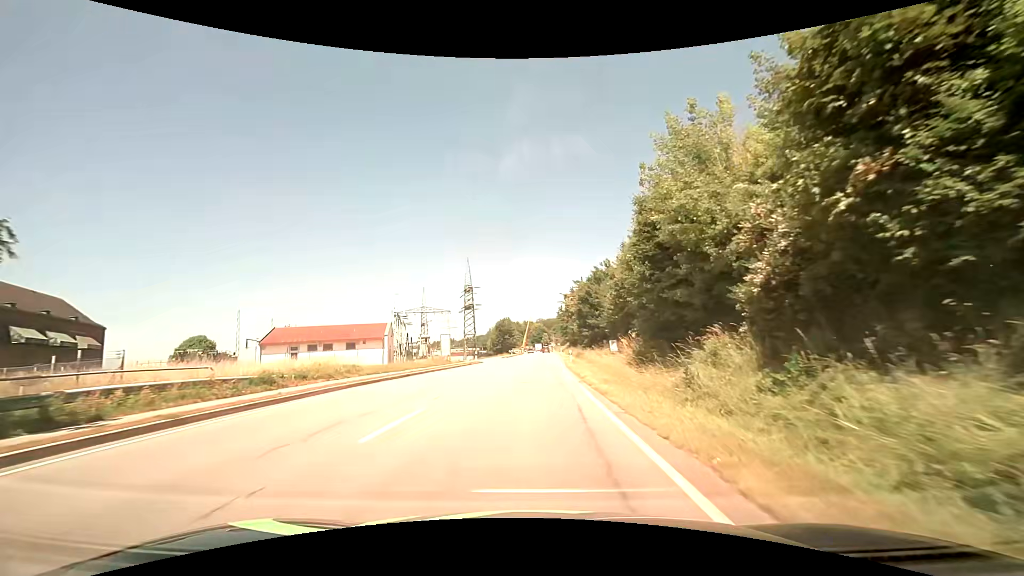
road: primary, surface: asphalt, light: Day
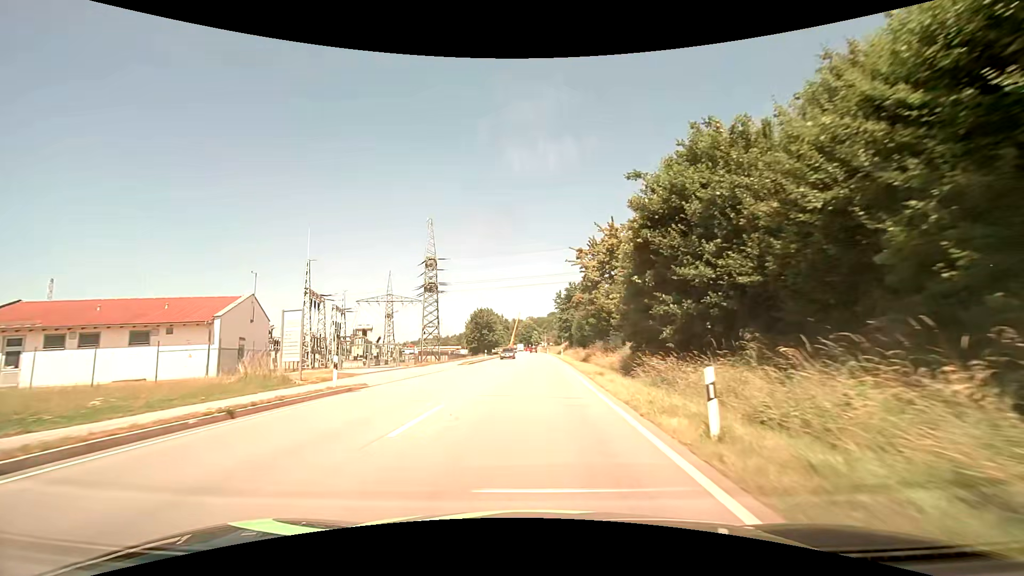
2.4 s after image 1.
(+0.7, +35.5) m; +2°
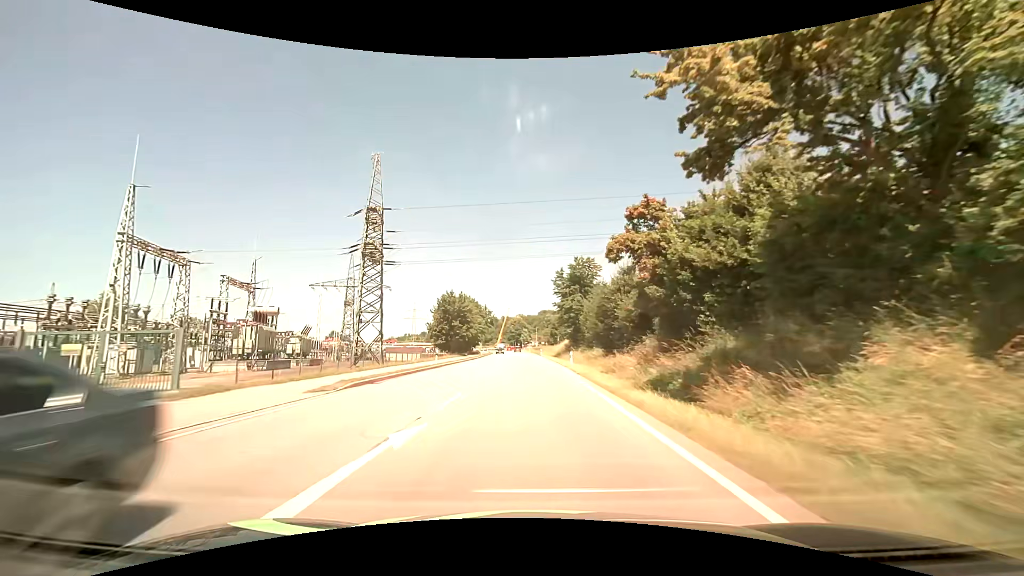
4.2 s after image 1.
(+0.1, +28.0) m; +1°
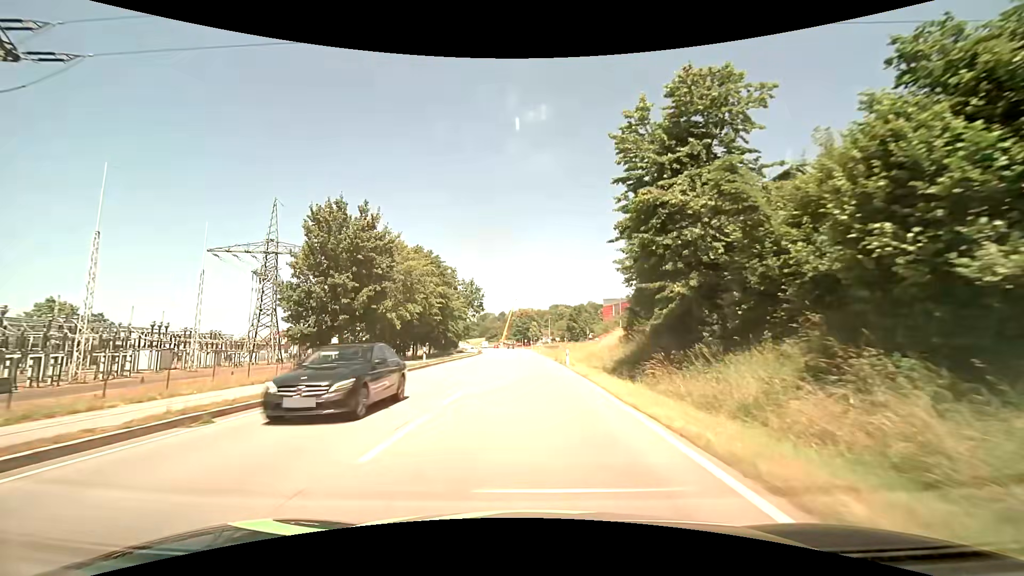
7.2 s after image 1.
(0.0, +46.7) m; -1°
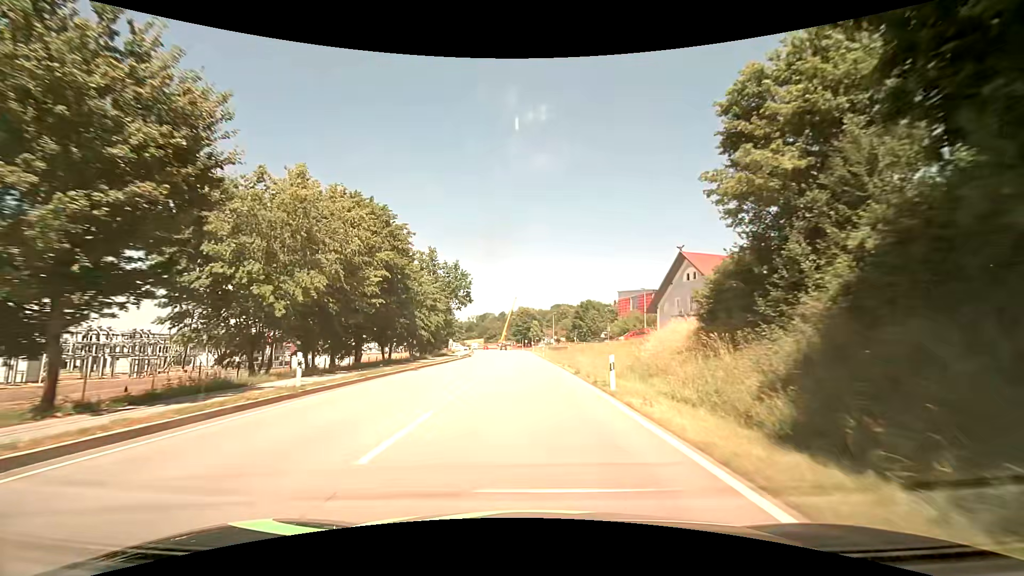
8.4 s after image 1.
(0.0, +18.0) m; 0°
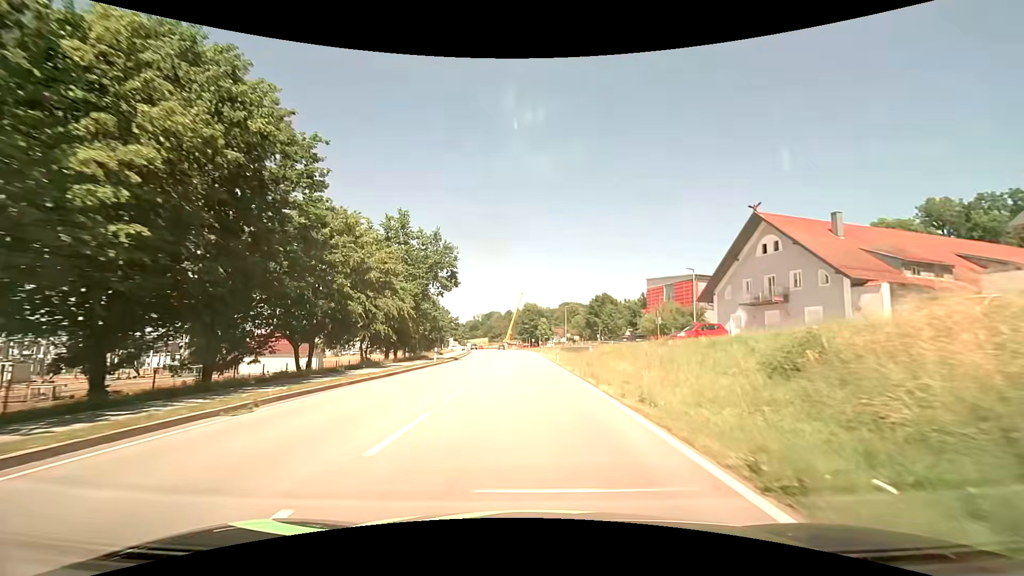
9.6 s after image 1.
(-0.2, +17.7) m; -1°
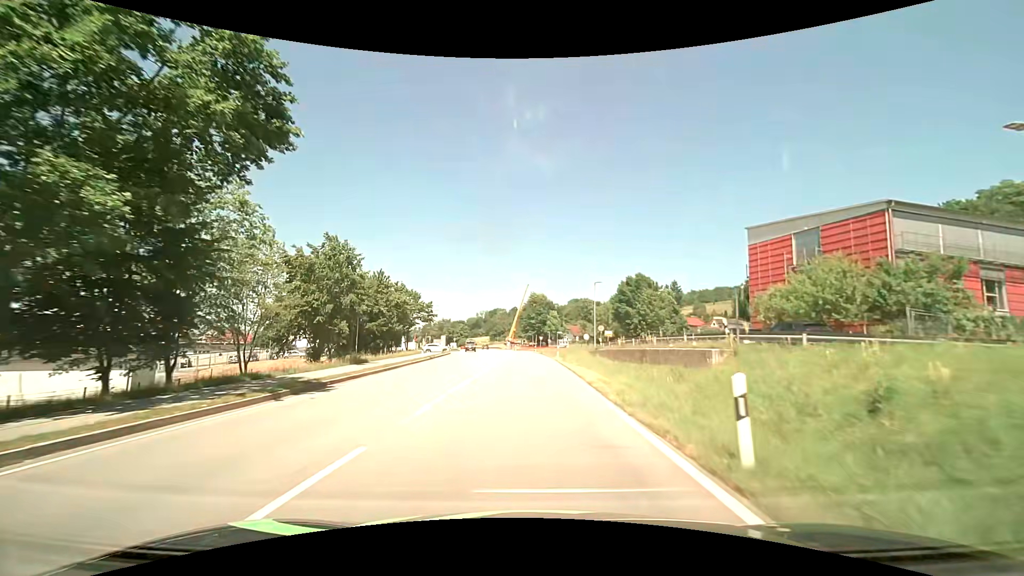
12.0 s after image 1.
(0.0, +33.6) m; 0°
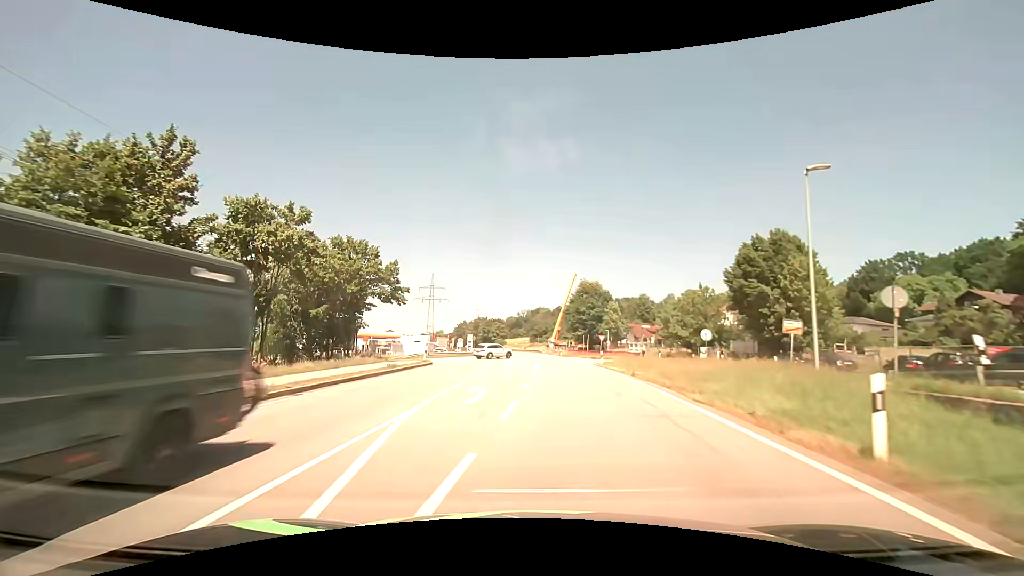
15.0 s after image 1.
(-1.3, +36.1) m; -5°
(0, +10) (-1, +20) (-1, +30) (-1, +40) (-2, +50) (-7, +58) (-17, +60) (-26, +63) (-34, +70) (-39, +78) m
